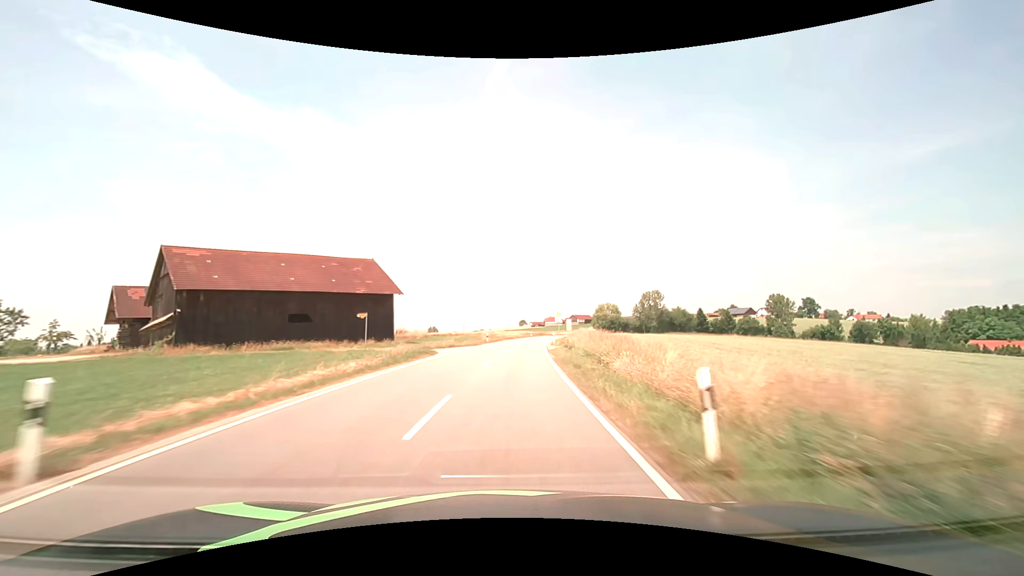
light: Day
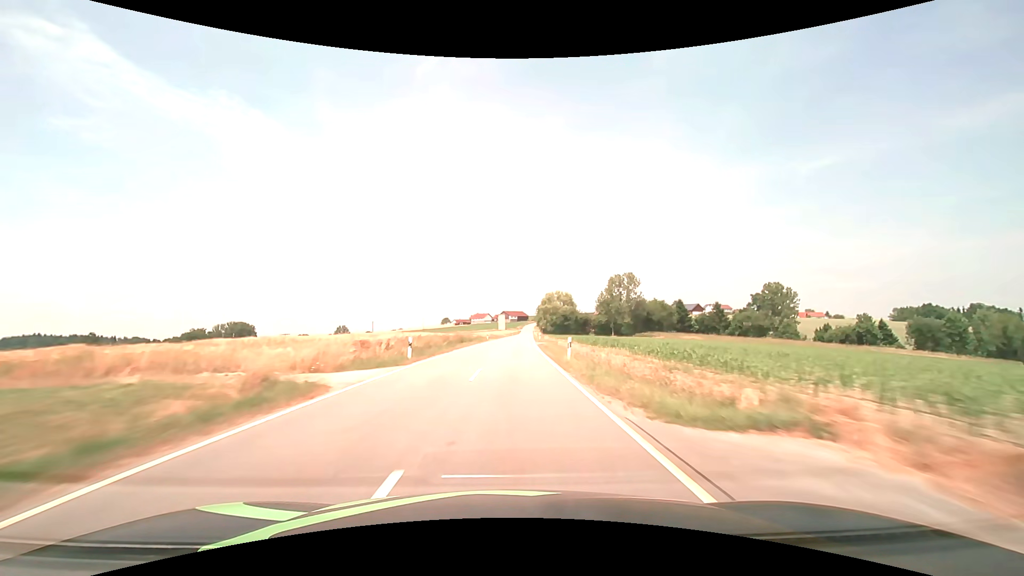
(+5.8, +78.0) m; +8°
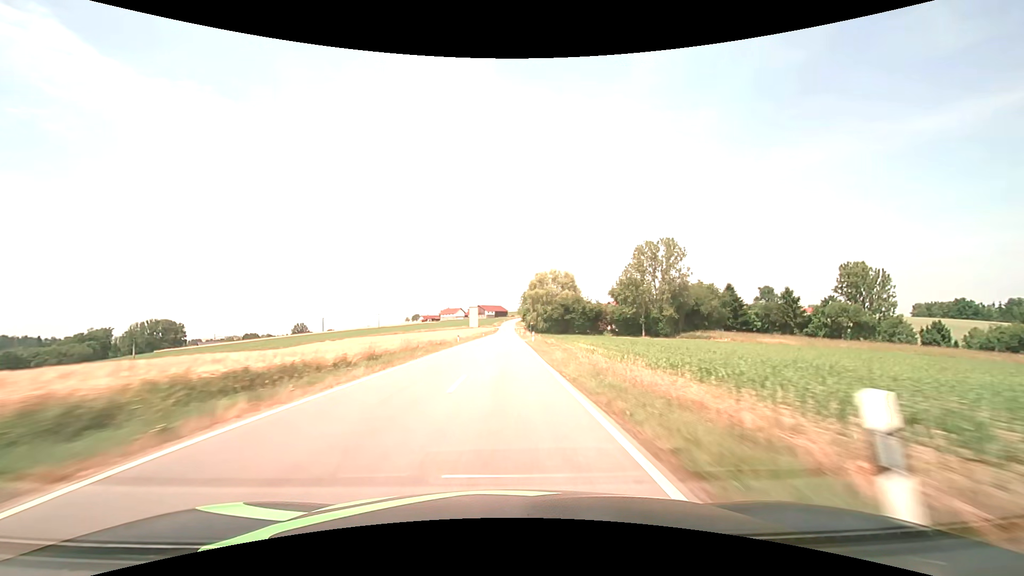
(+2.1, +63.1) m; +3°
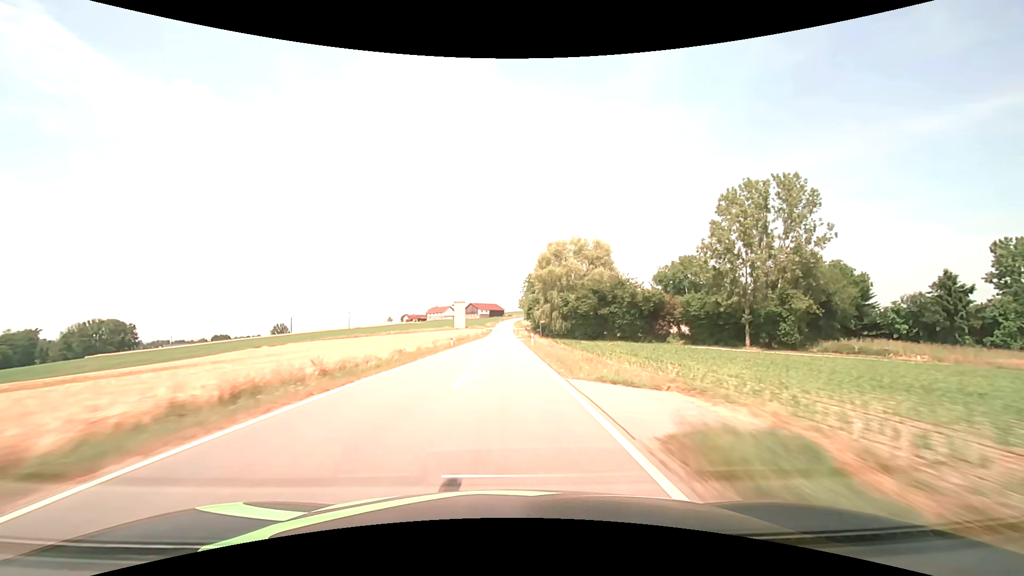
(+0.1, +47.5) m; 0°
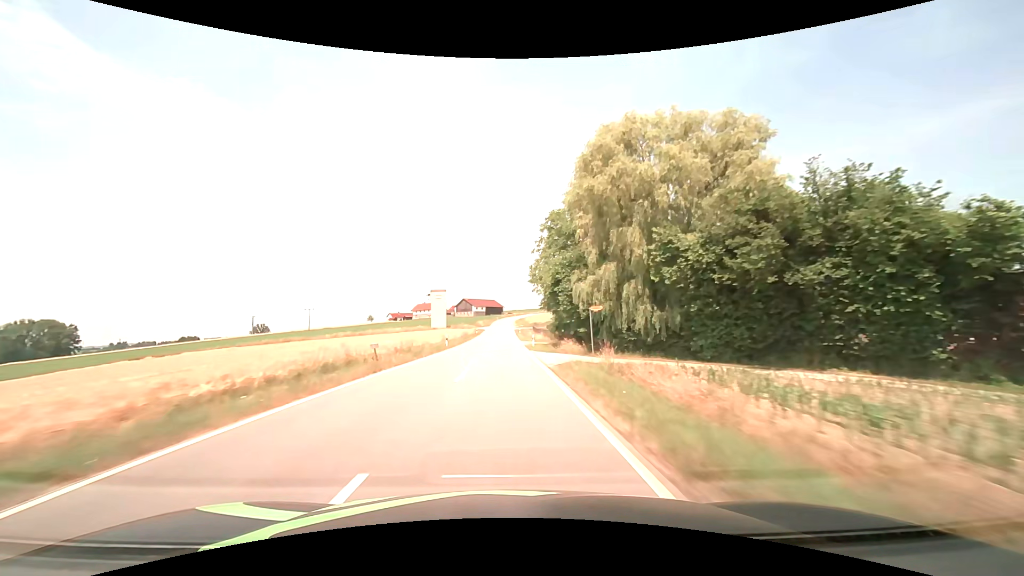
(+0.2, +47.6) m; 0°
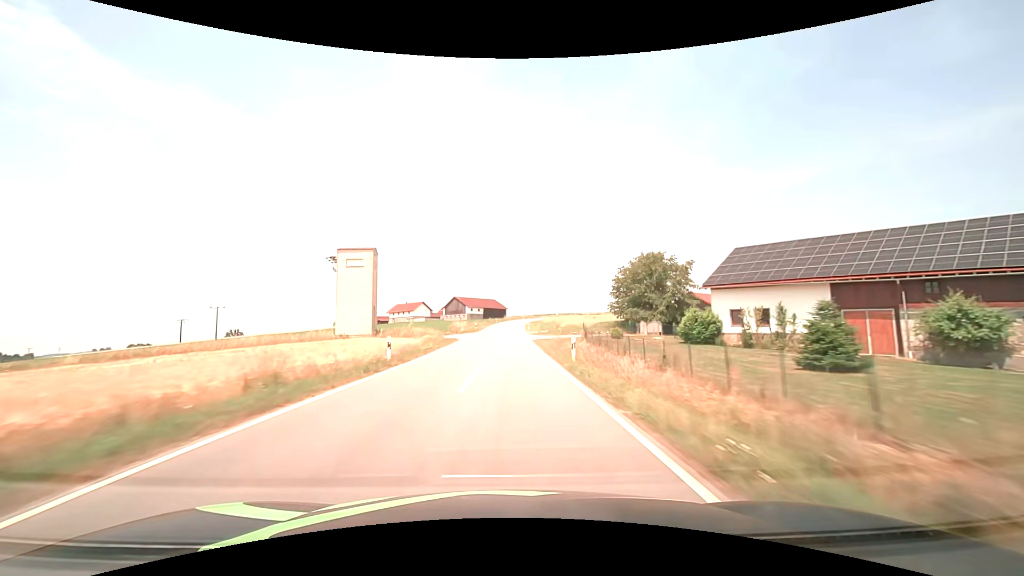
(-0.6, +63.4) m; -1°
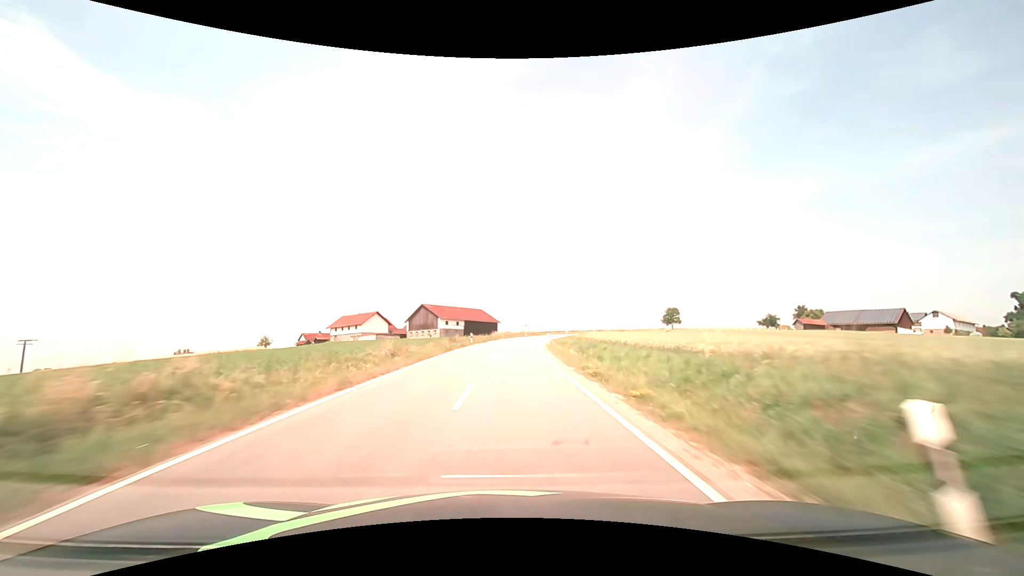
(+0.2, +62.8) m; +1°
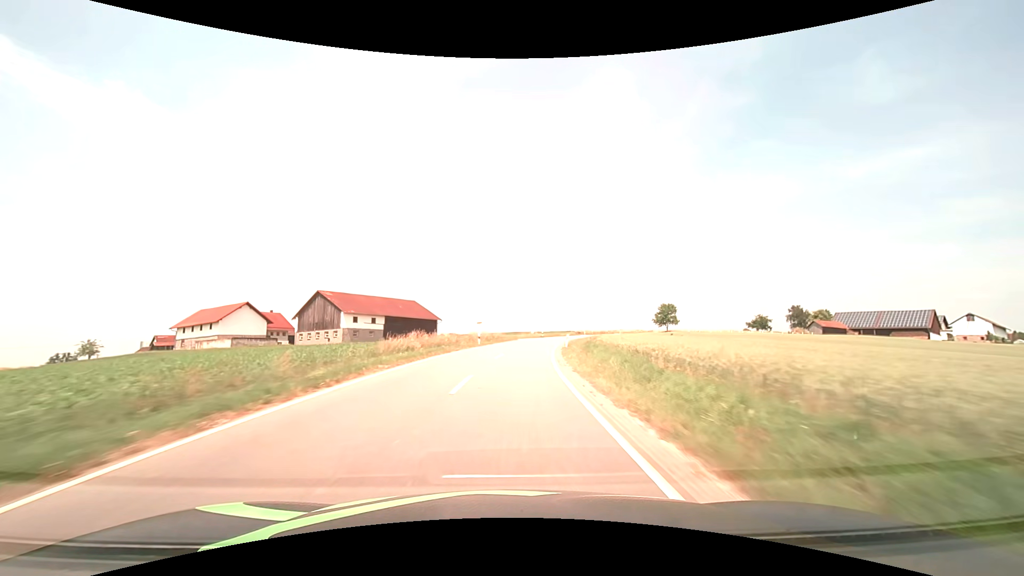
(+1.7, +46.8) m; +5°
(0, +10) (+1, +20) (+1, +30) (+3, +40) (+4, +50) (+6, +60) (+8, +69) (+10, +79) (+13, +89) (+16, +98) m
